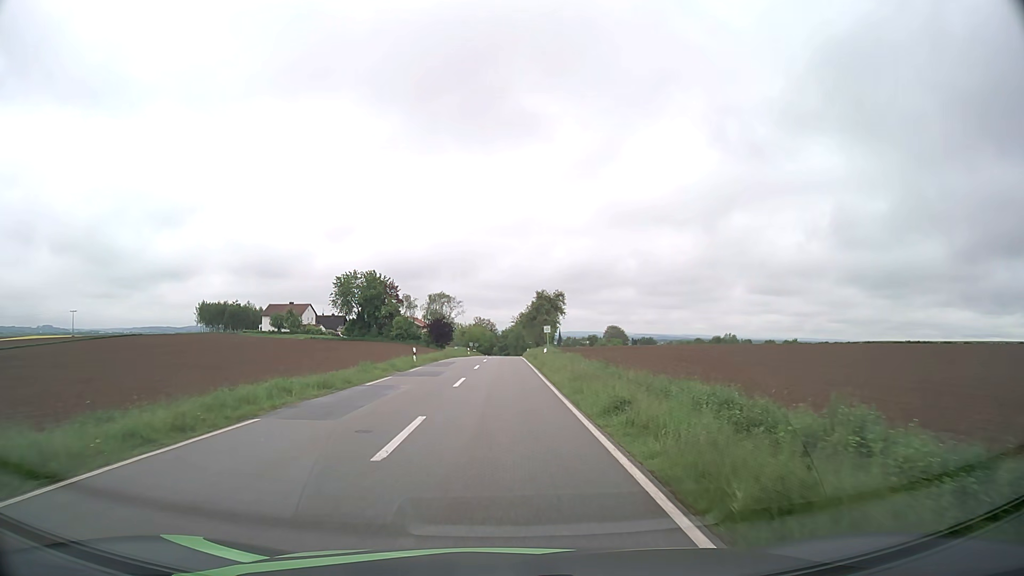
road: tertiary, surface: asphalt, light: Day
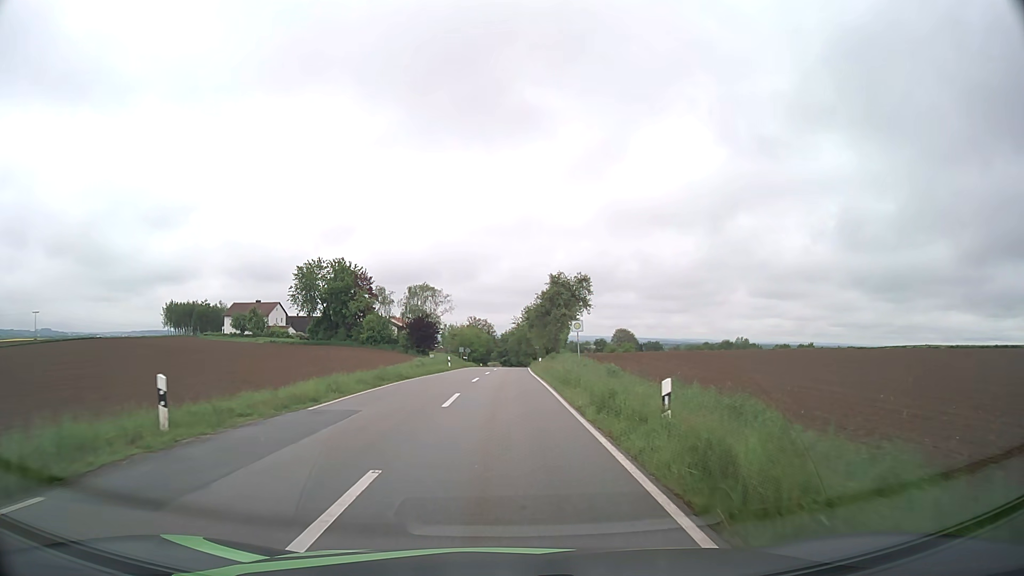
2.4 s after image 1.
(-0.1, +28.1) m; 0°
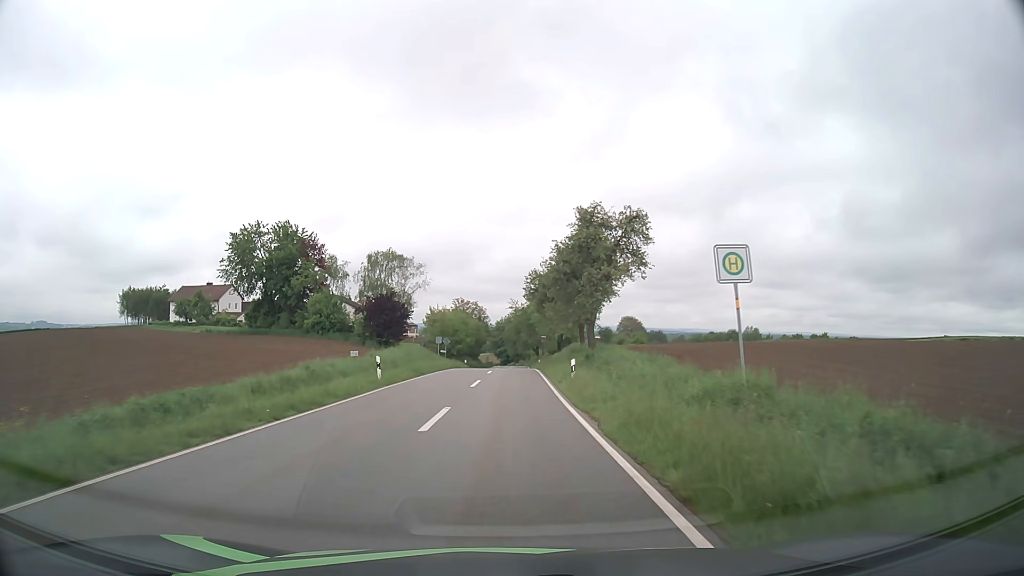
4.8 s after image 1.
(+0.1, +28.3) m; 0°
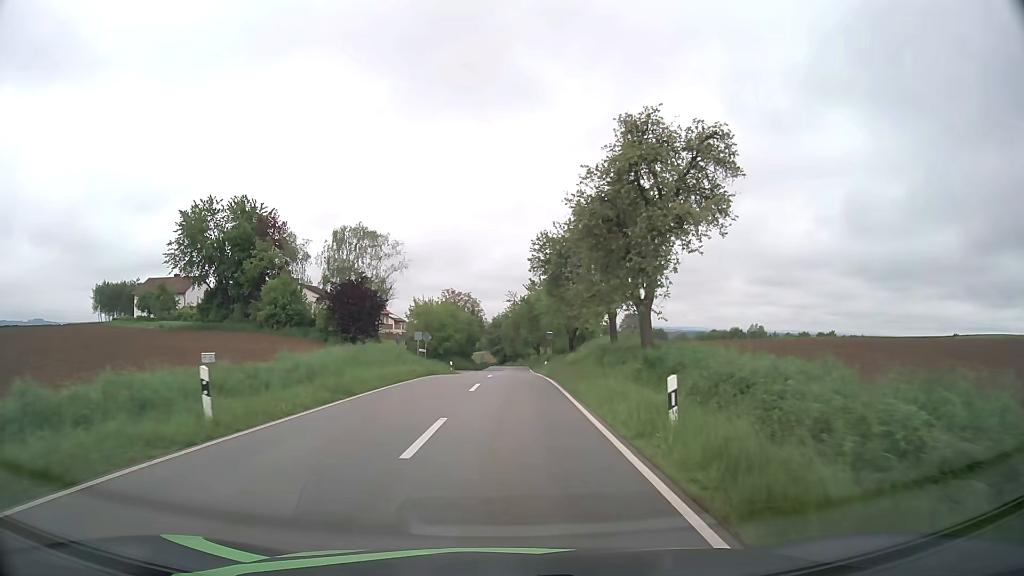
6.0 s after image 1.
(0.0, +14.8) m; 0°
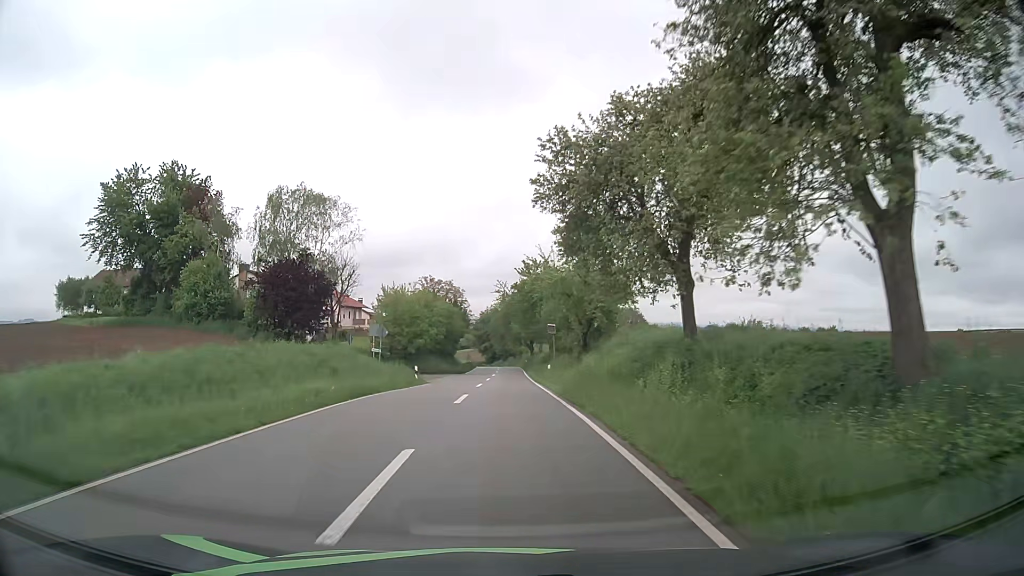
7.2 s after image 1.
(+0.1, +15.2) m; +1°
